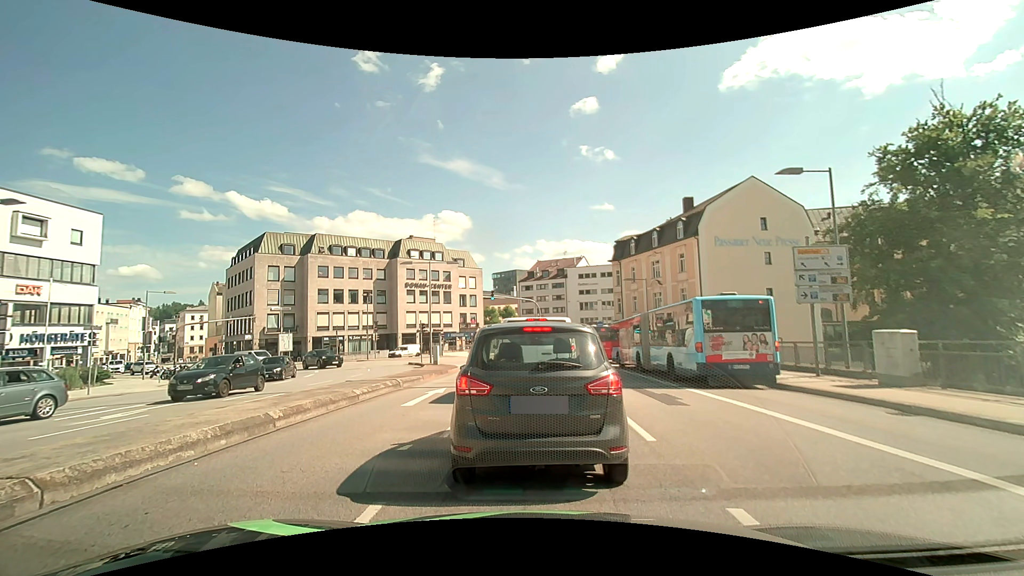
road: primary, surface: asphalt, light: Day
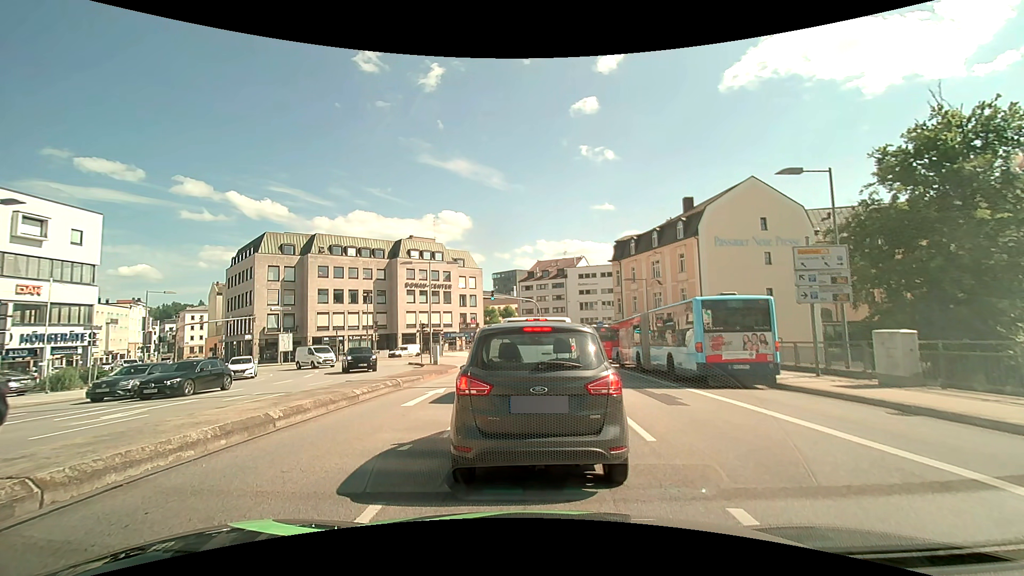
(0.0, 0.0) m; 0°
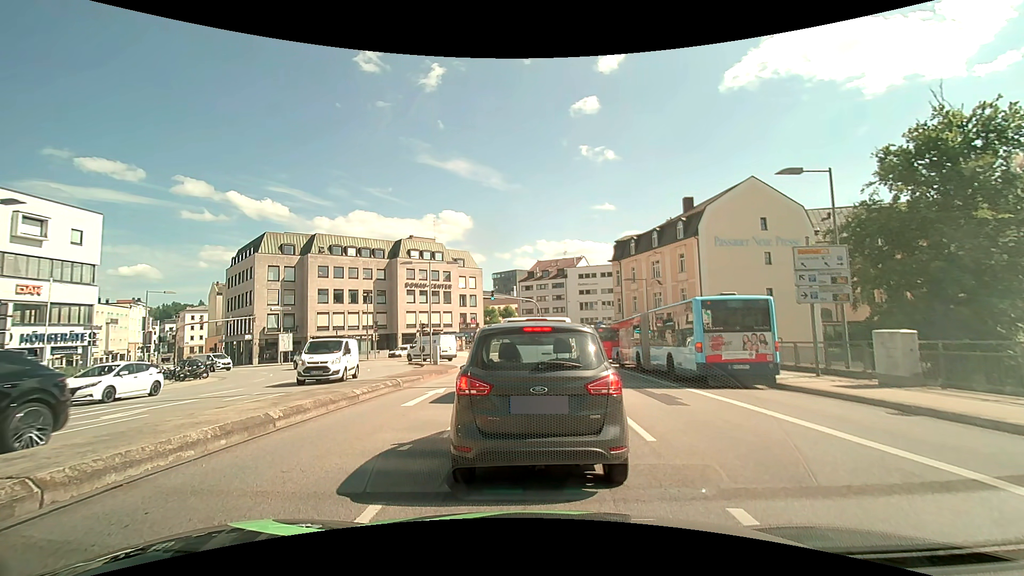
(0.0, 0.0) m; 0°
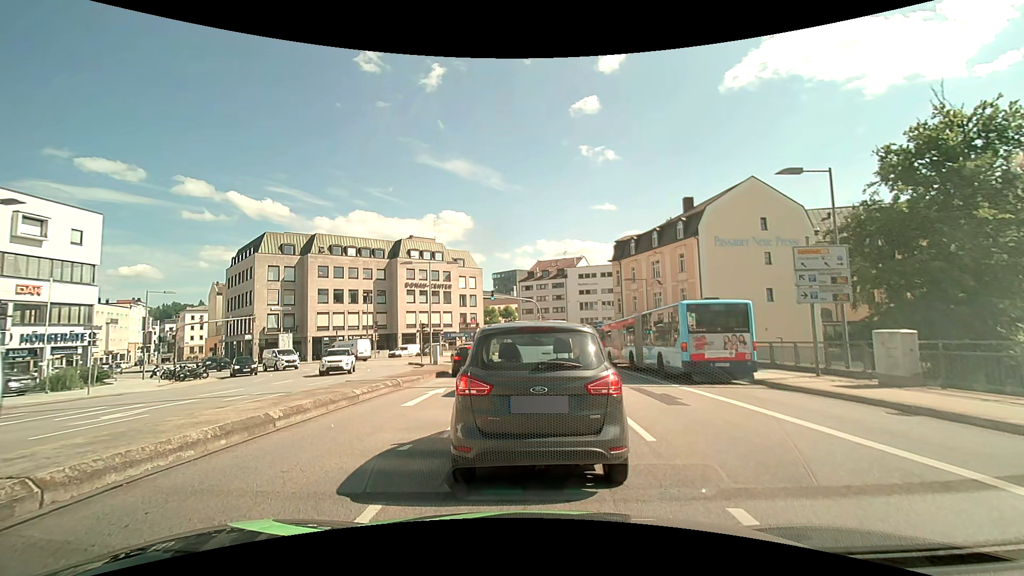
(0.0, 0.0) m; 0°
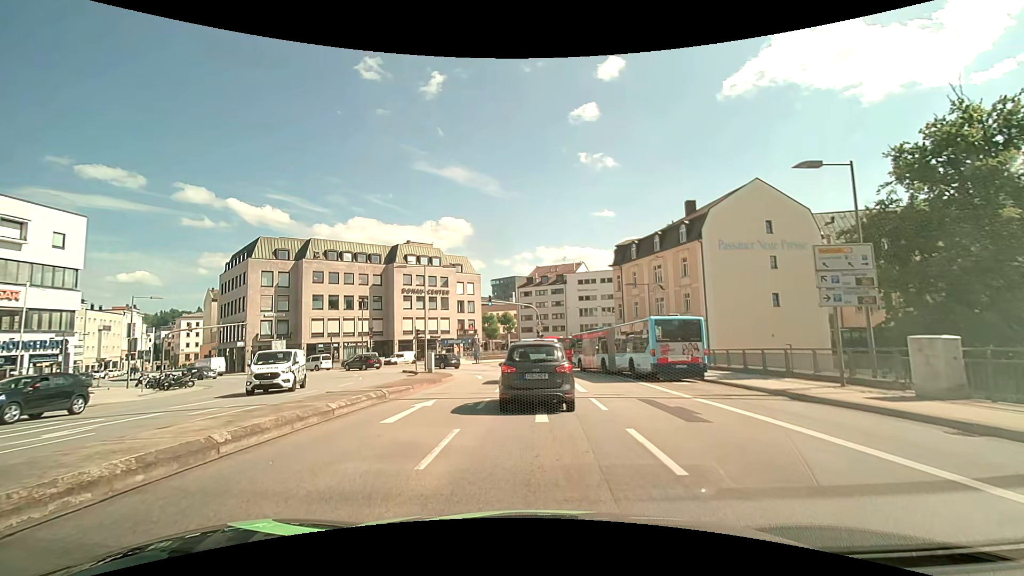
(0.0, +1.7) m; 0°
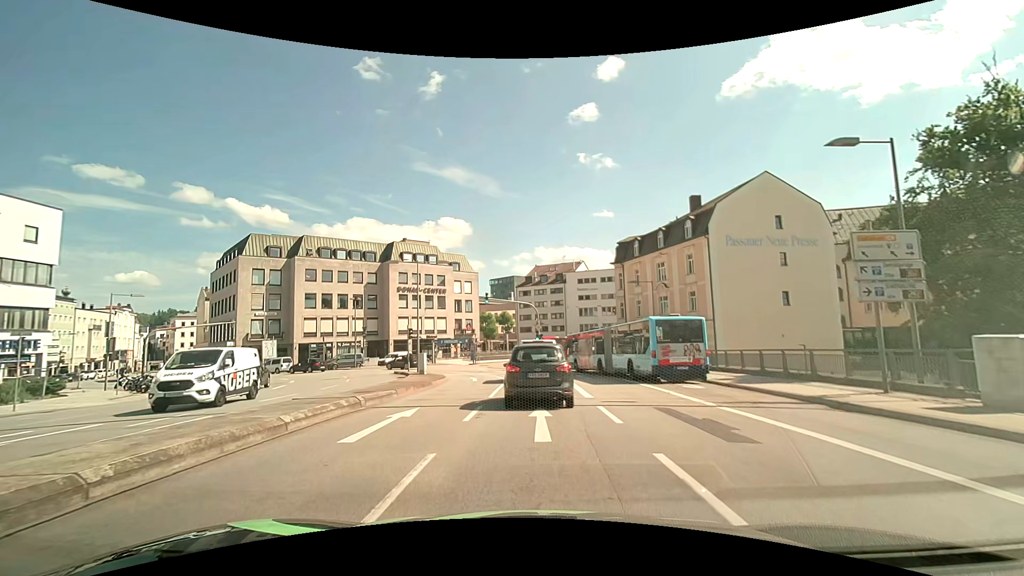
(0.0, +2.2) m; +1°
